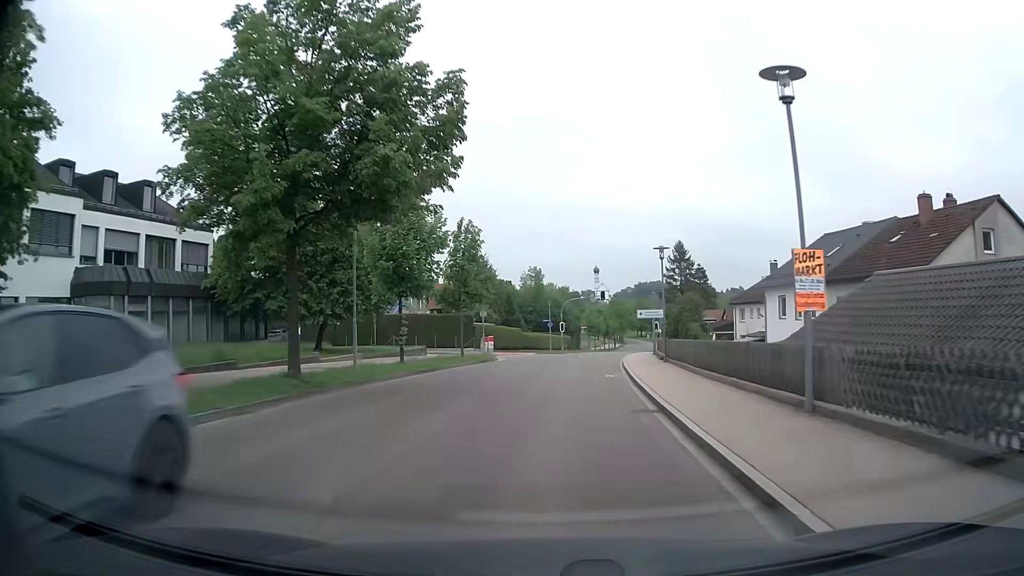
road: tertiary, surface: asphalt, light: Day
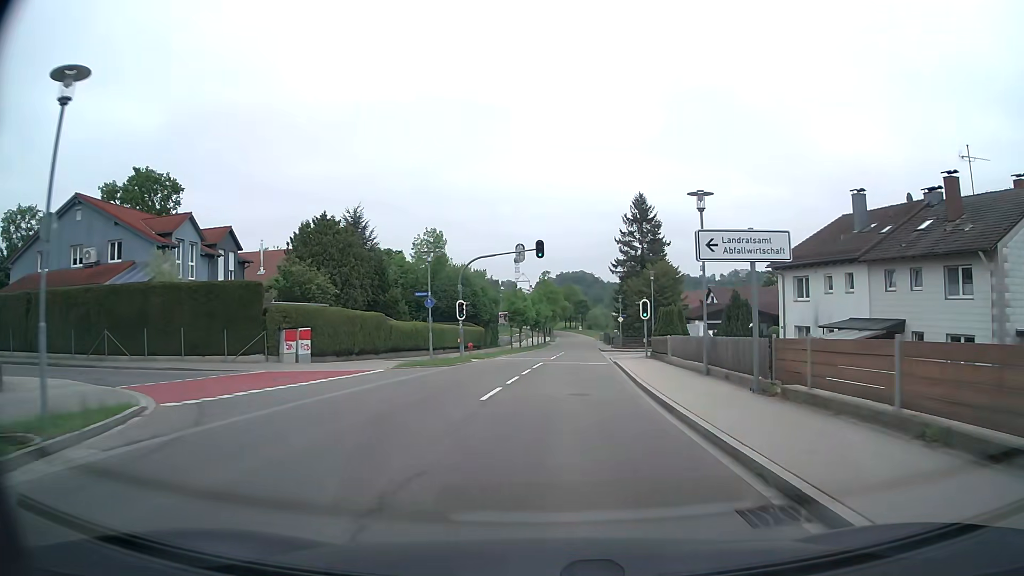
(+1.9, +34.1) m; +7°
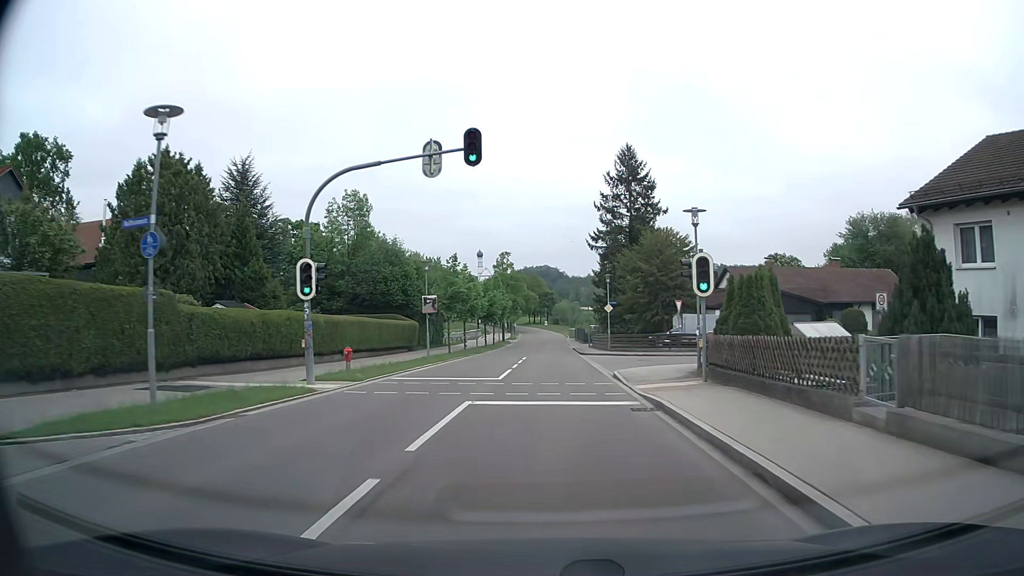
(+0.6, +19.9) m; +3°
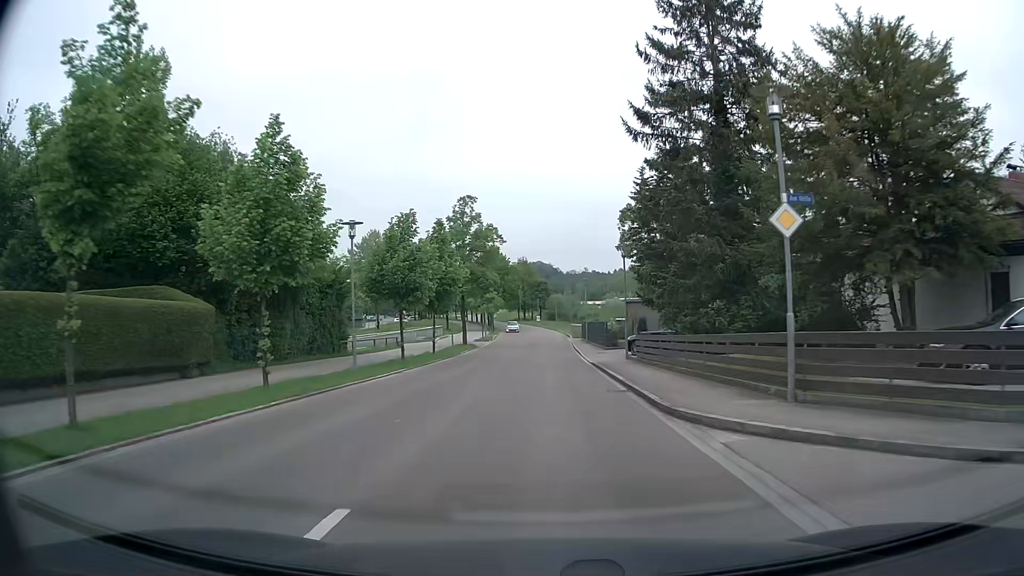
(+0.5, +34.3) m; +1°
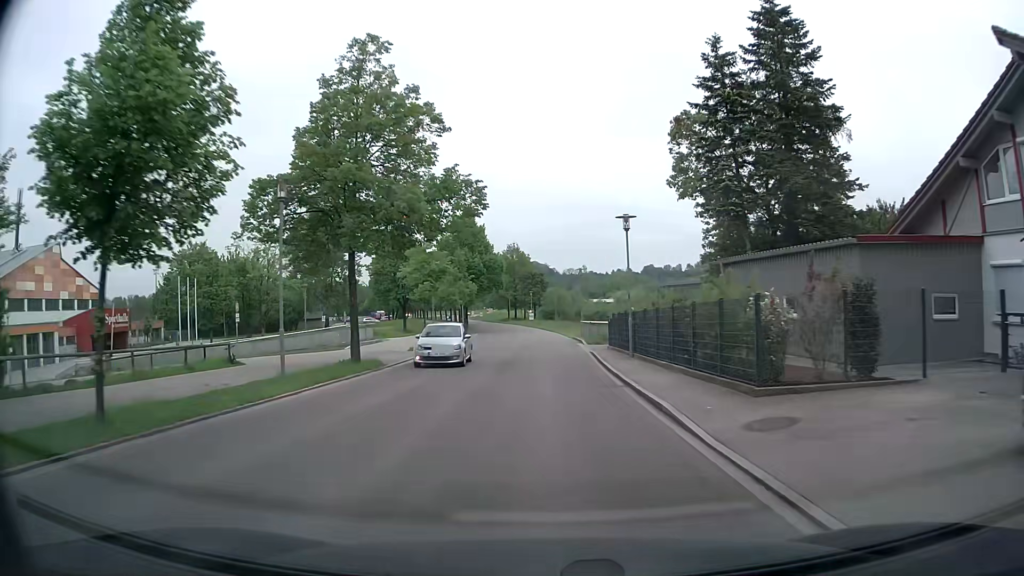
(0.0, +28.8) m; 0°
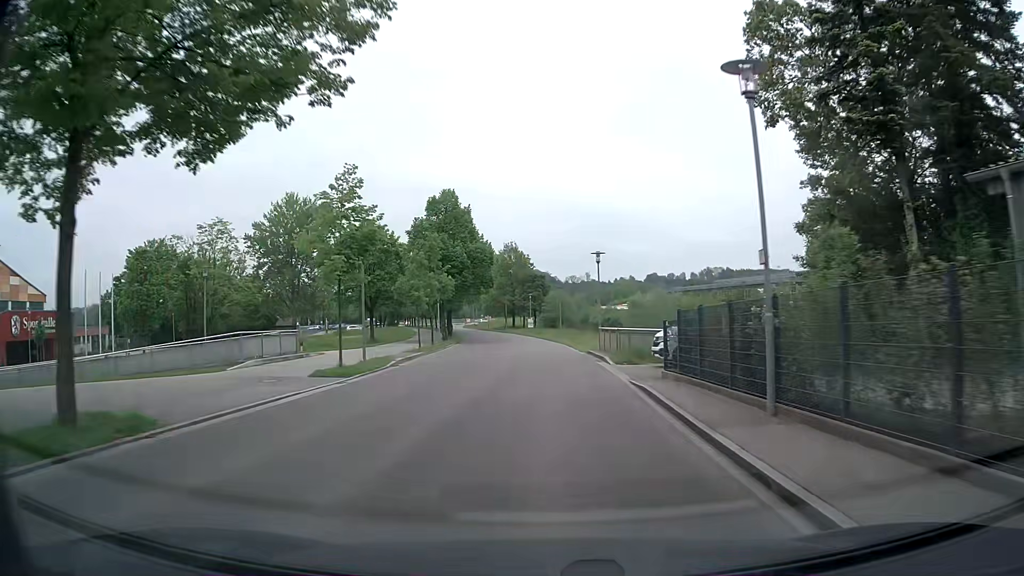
(0.0, +14.8) m; 0°
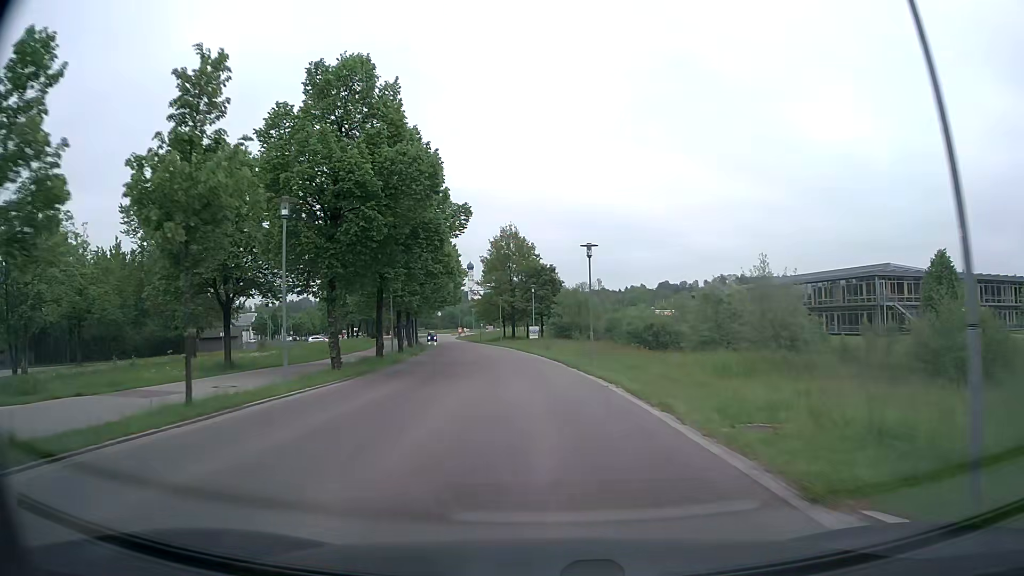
(-0.1, +29.4) m; 0°
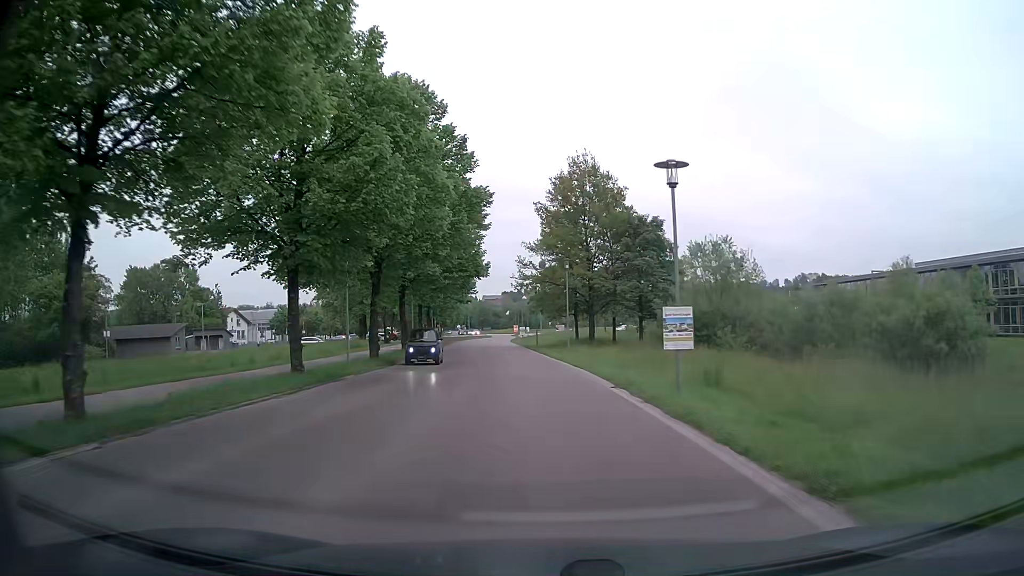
(-1.8, +36.3) m; -6°
(0, +10) (-1, +20) (-1, +30) (-2, +40) (-3, +50) (-4, +60) (-5, +70) (-6, +80) (-7, +90) (-7, +100) m
